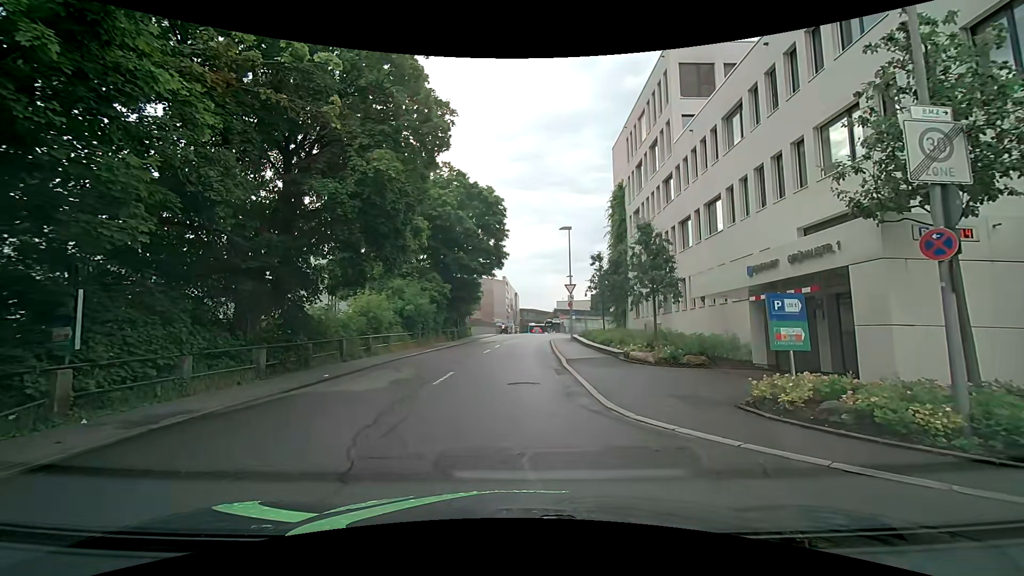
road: residential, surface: asphalt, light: Day
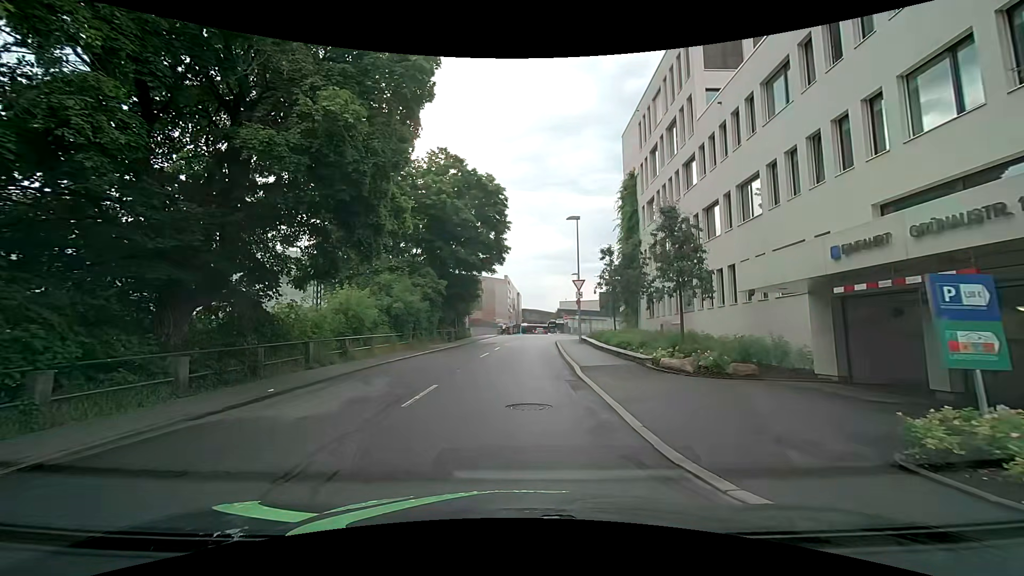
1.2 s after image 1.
(+0.1, +3.7) m; 0°
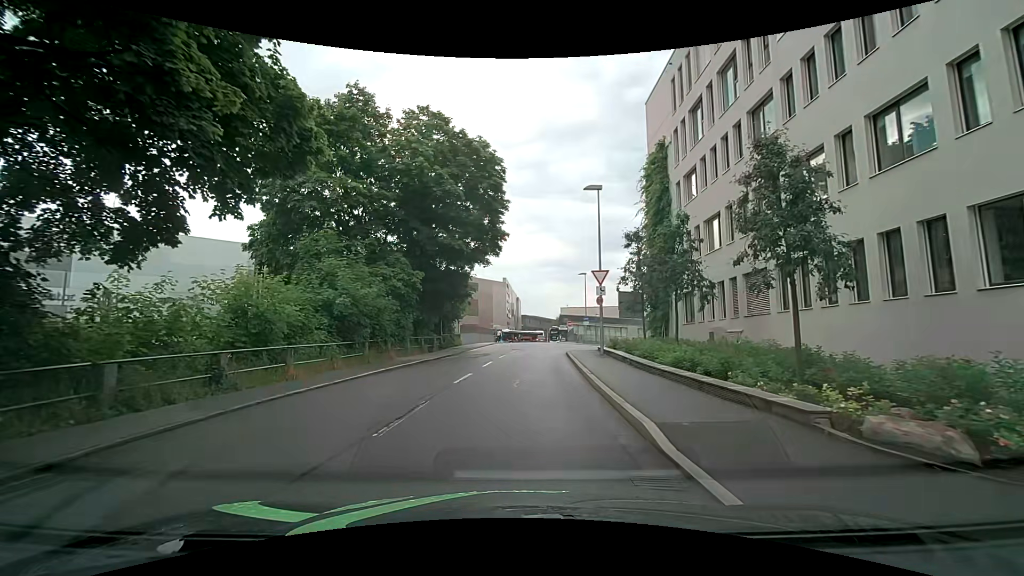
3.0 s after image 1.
(+0.2, +8.6) m; +2°
